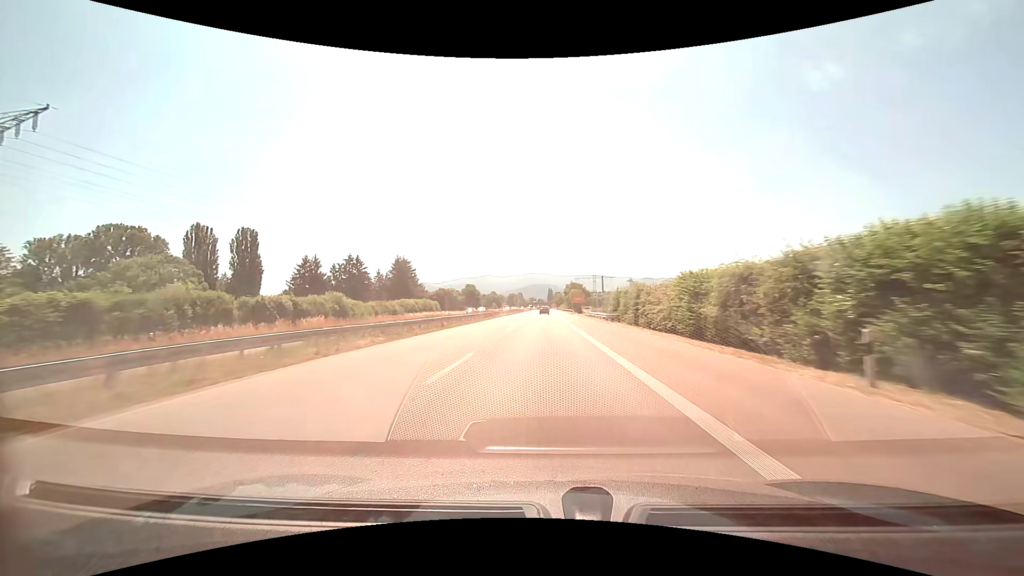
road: trunk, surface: asphalt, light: Day
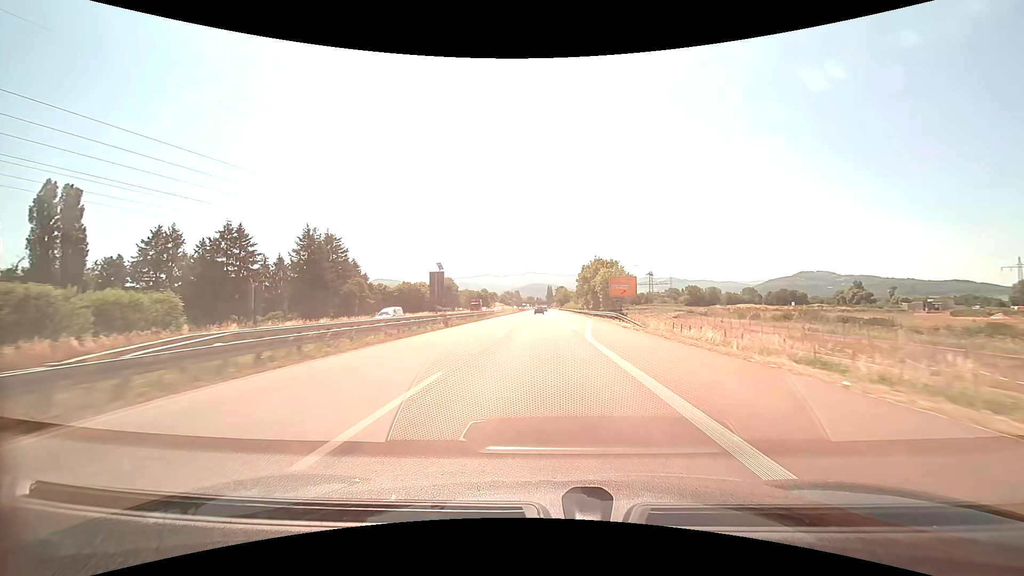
(0.0, +76.6) m; 0°
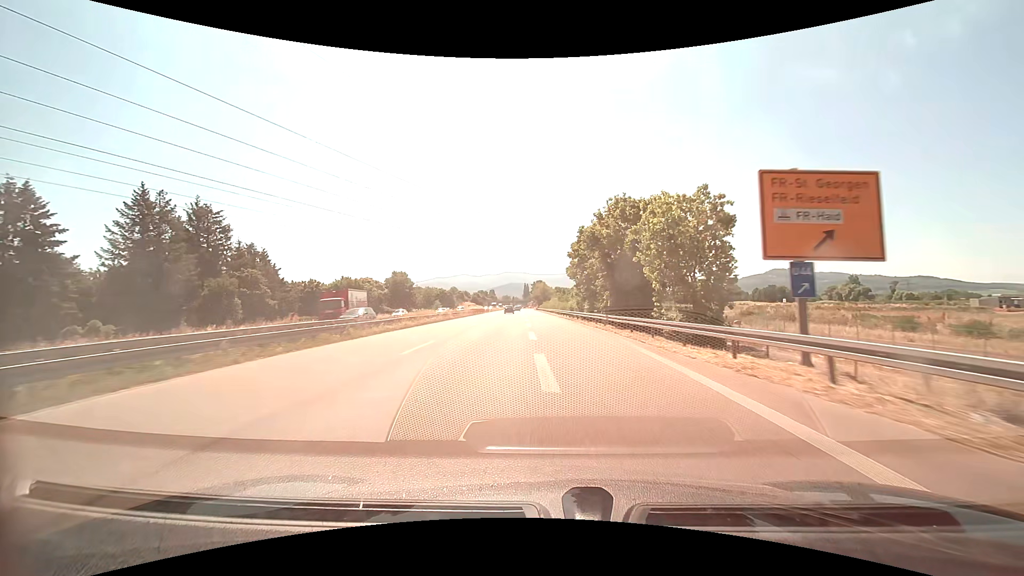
(+1.2, +43.8) m; +3°
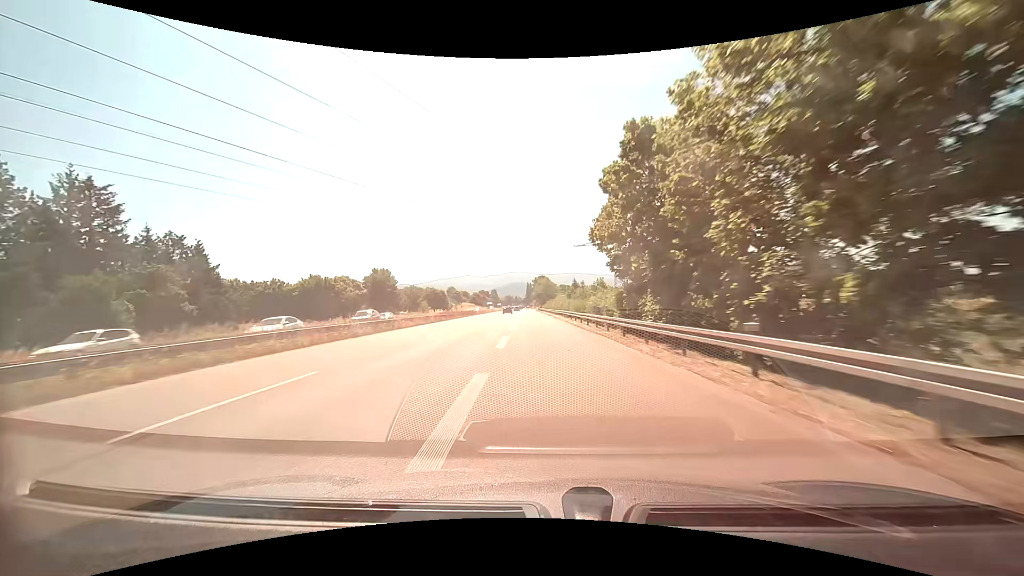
(0.0, +27.6) m; 0°
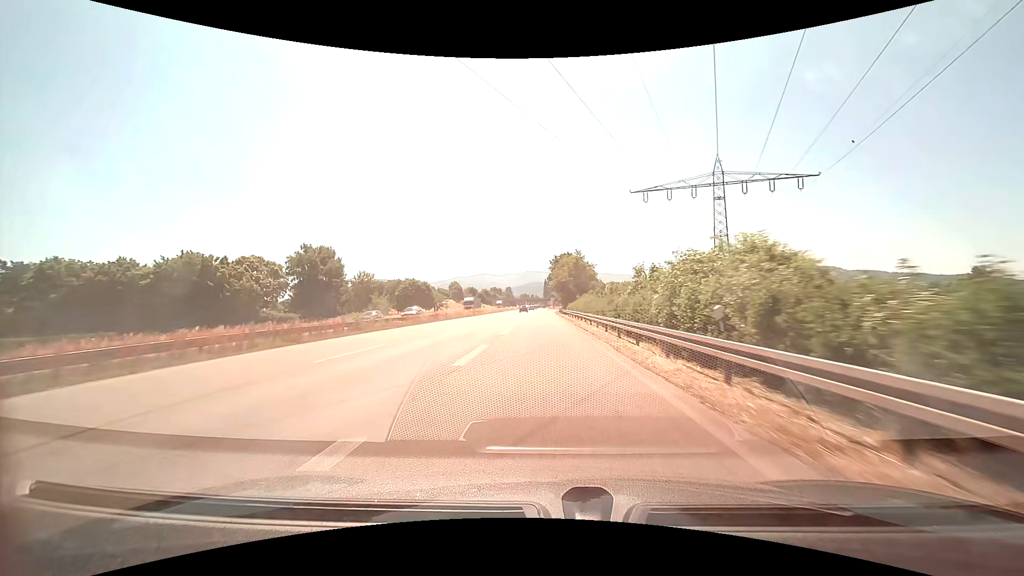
(-1.5, +64.5) m; -2°
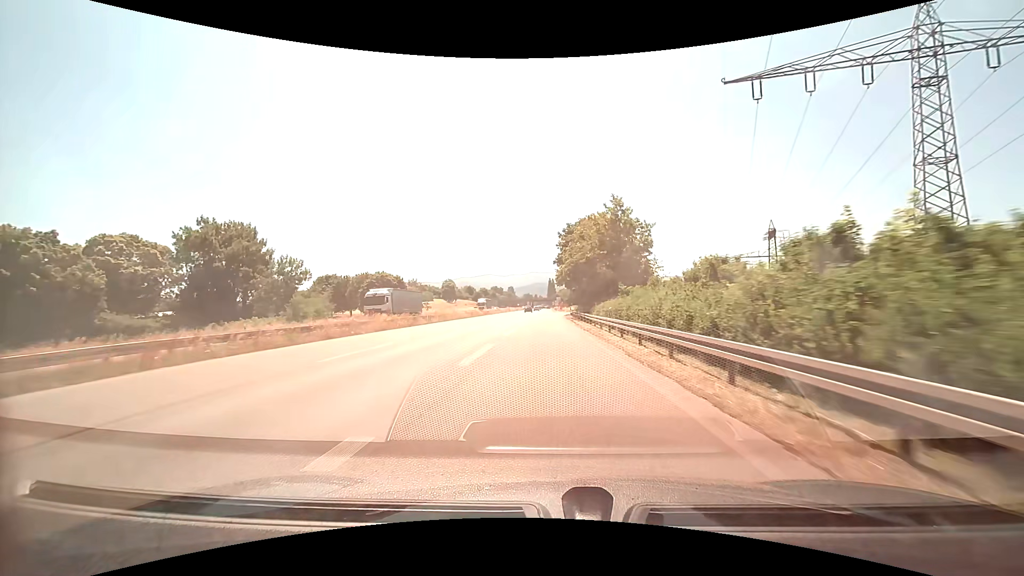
(-0.2, +35.8) m; -1°
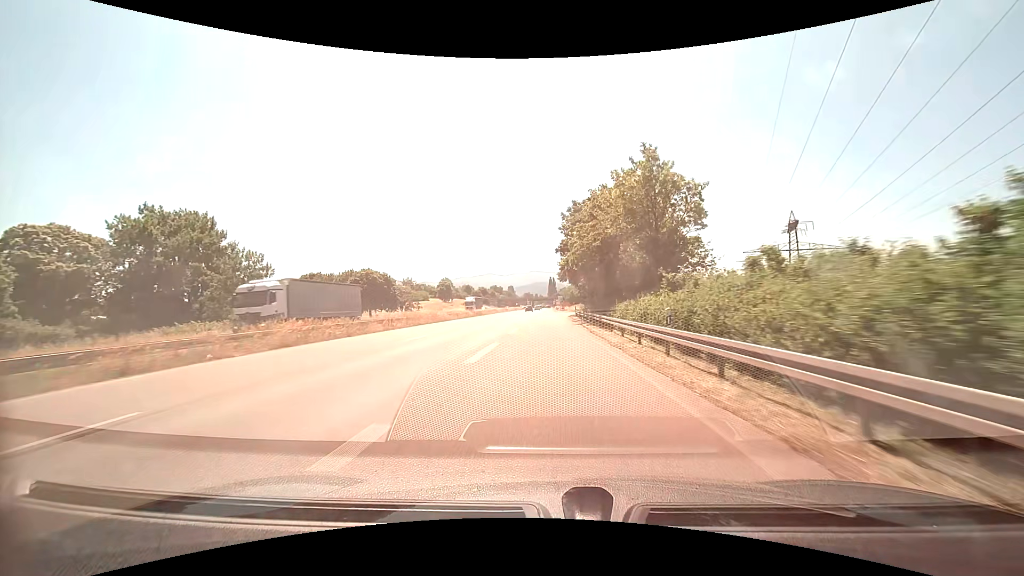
(0.0, +11.4) m; 0°
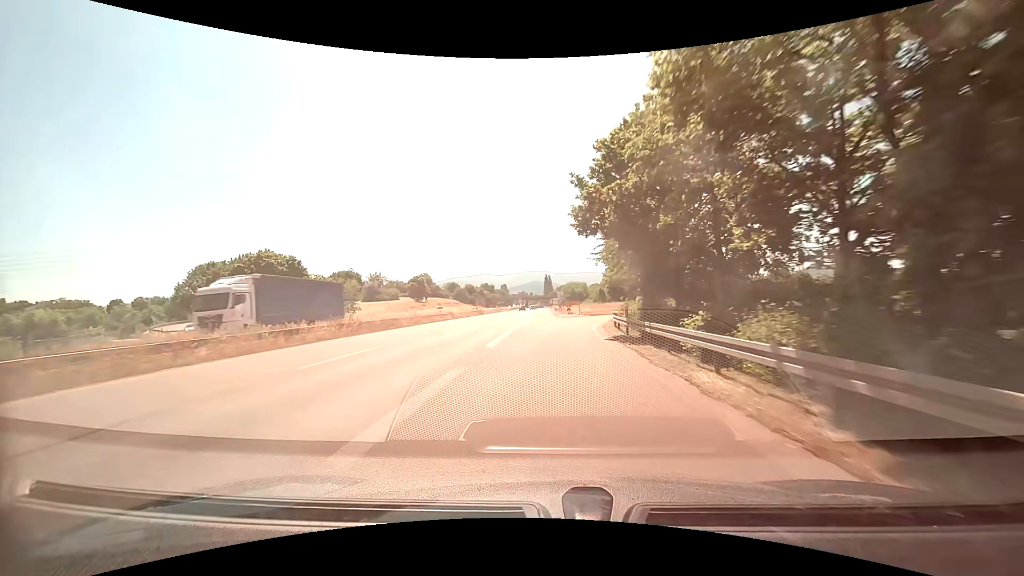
(+0.1, +43.3) m; 0°
(0, +10) (0, +20) (+1, +30) (+2, +40) (+4, +50) (+7, +59) (+11, +69) (+14, +78) (+19, +87) (+24, +96) m
